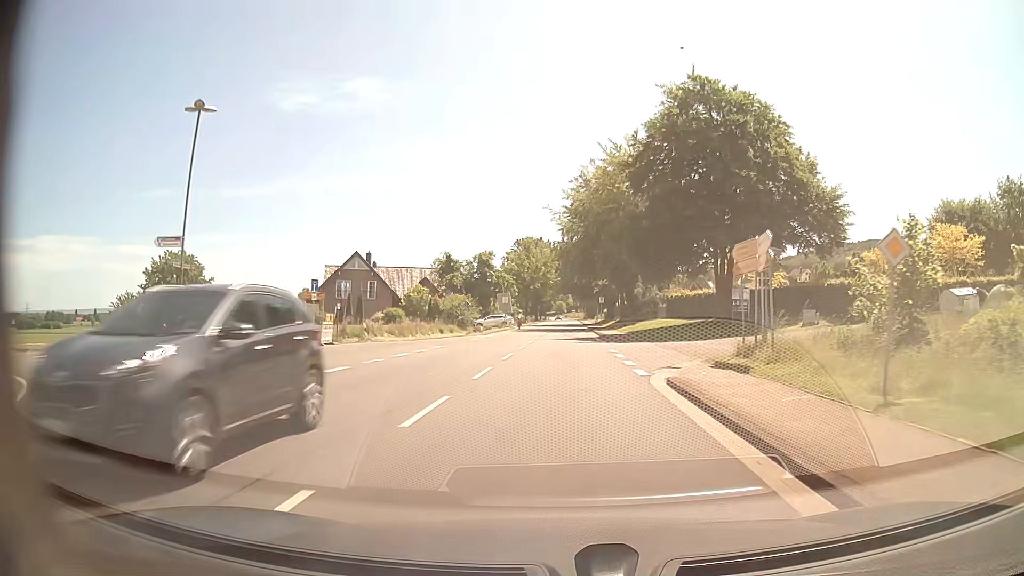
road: tertiary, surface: asphalt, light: Day
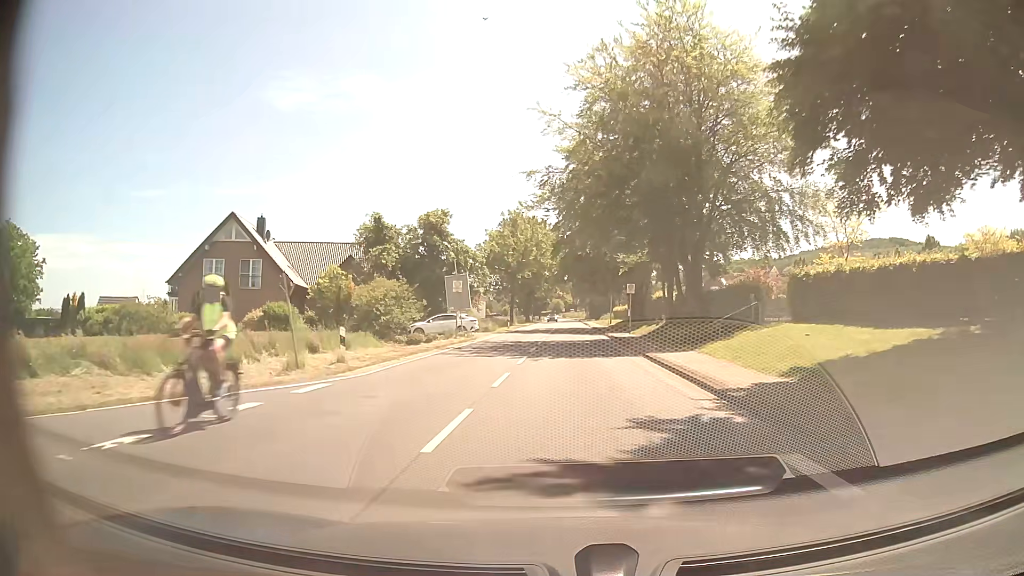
(0.0, +31.7) m; 0°
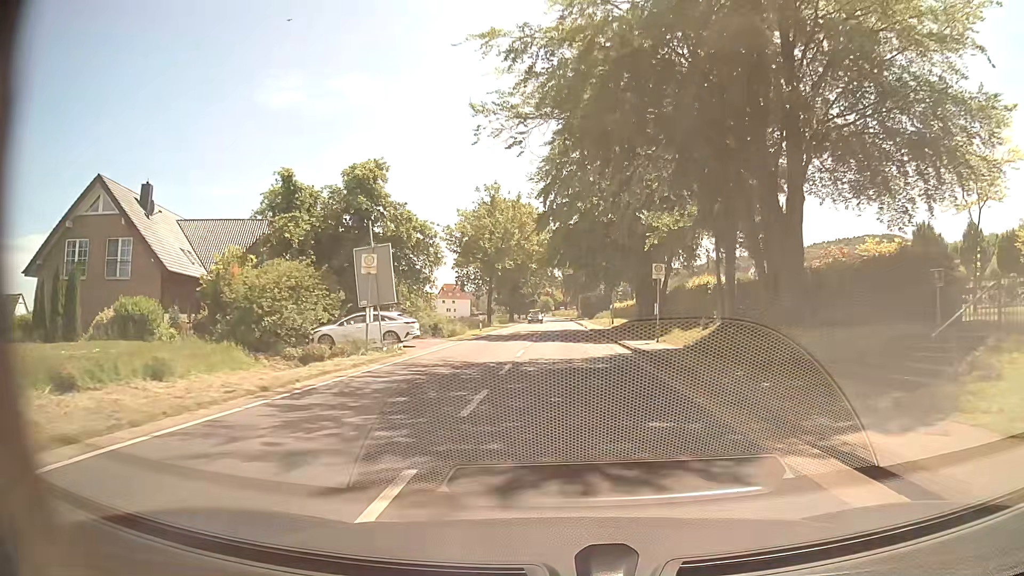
(+0.1, +15.9) m; +1°
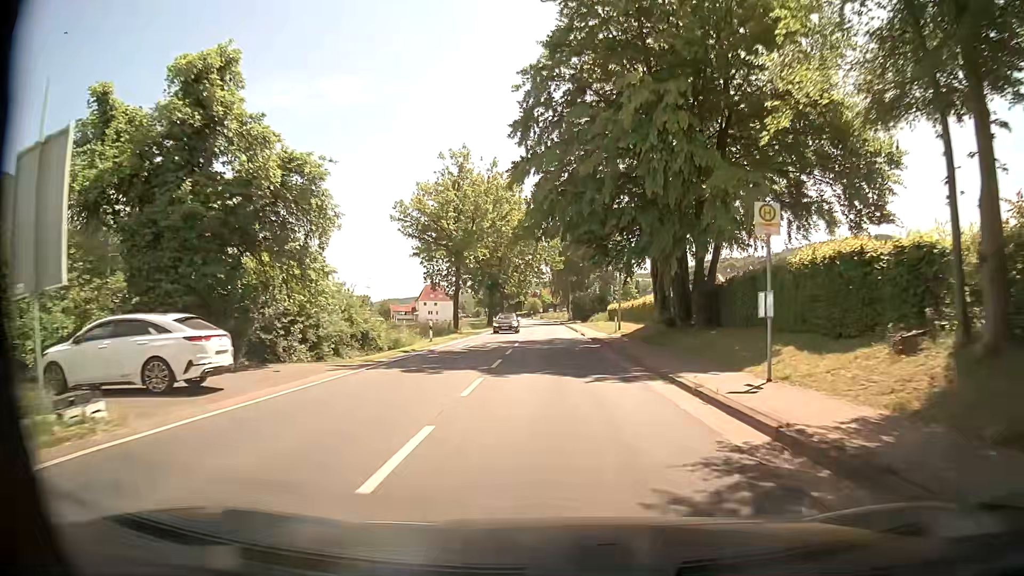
(+0.1, +15.9) m; 0°
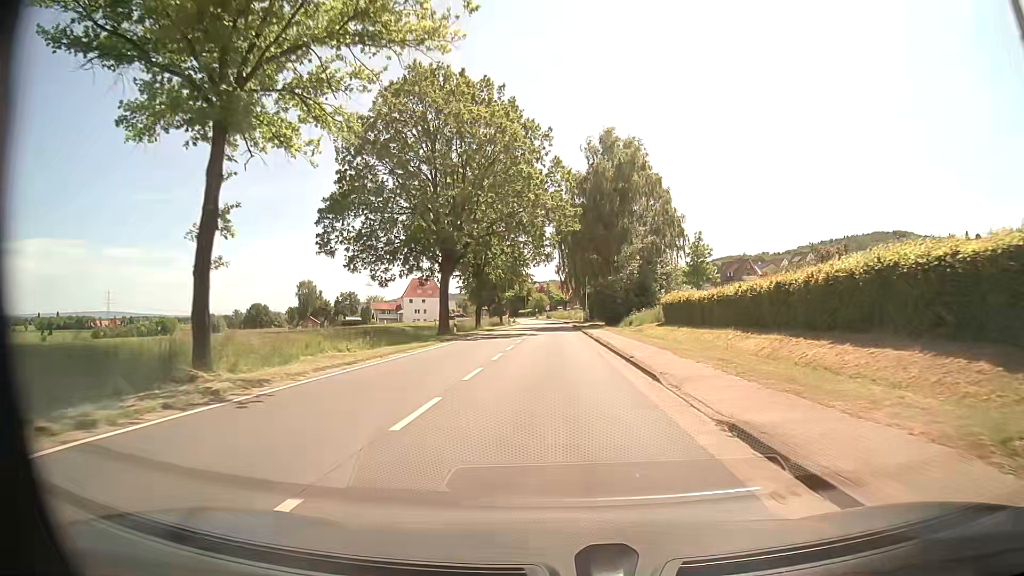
(+0.1, +39.8) m; -1°
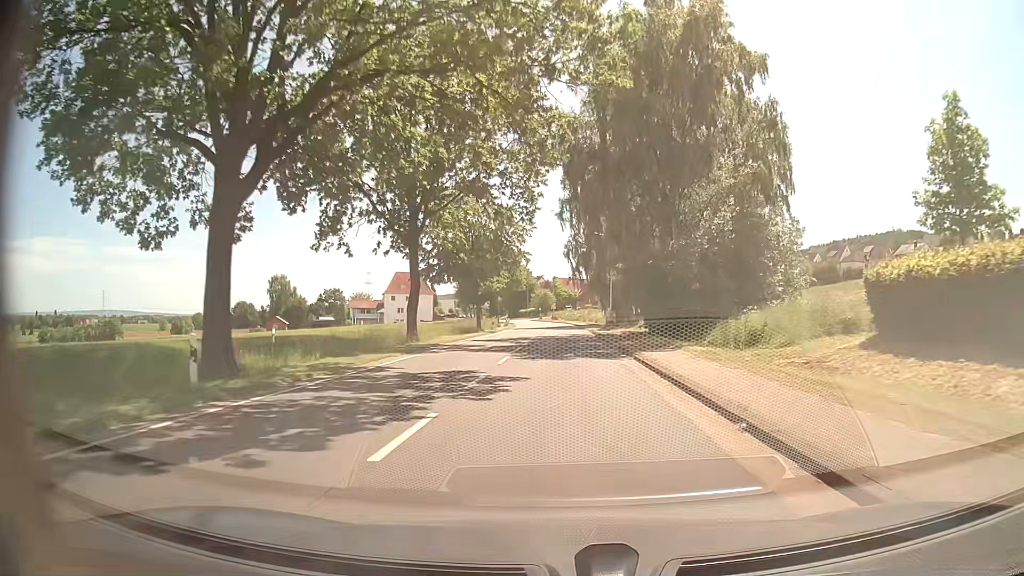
(0.0, +31.9) m; 0°
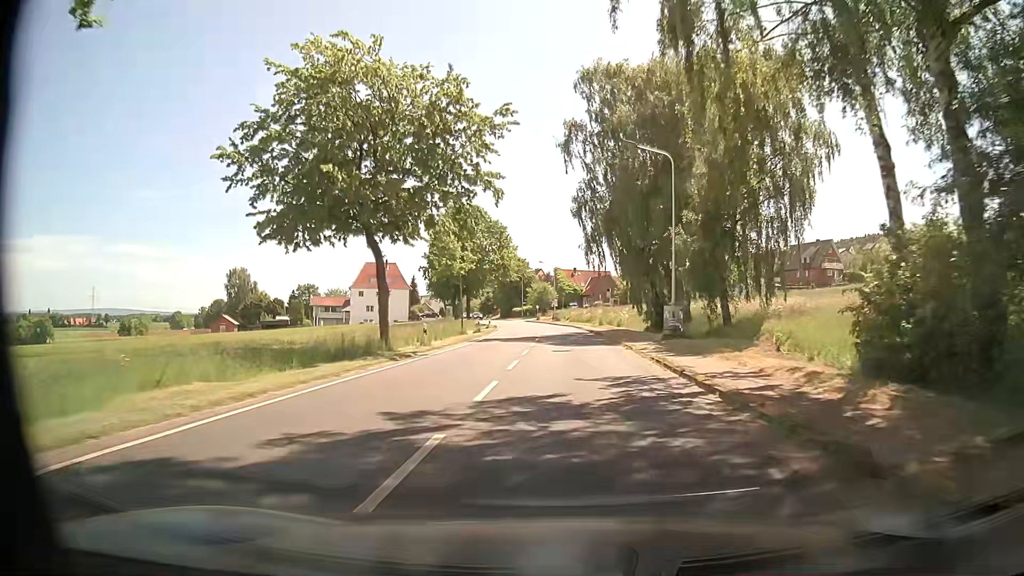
(-0.2, +31.9) m; 0°
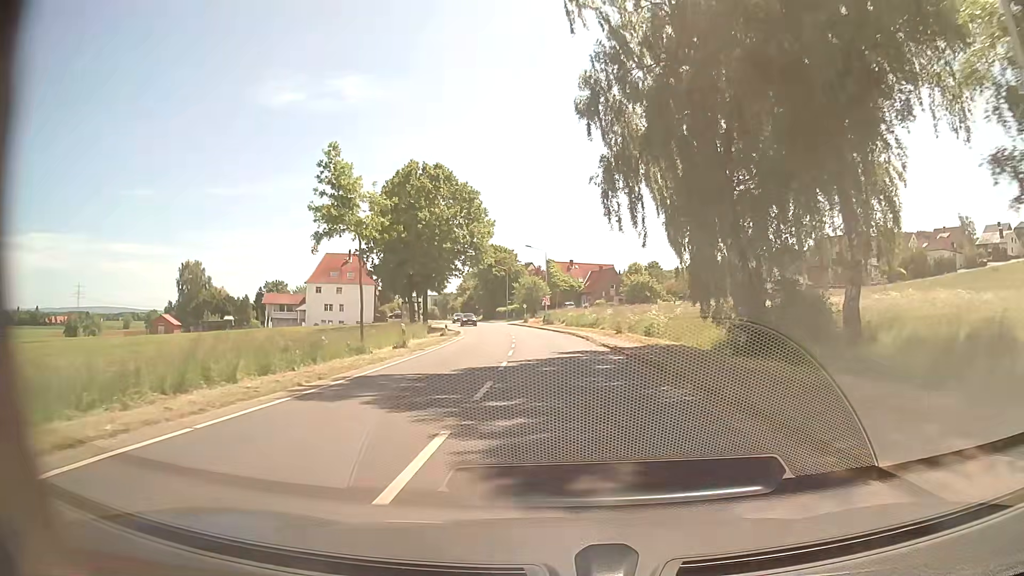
(-0.1, +23.9) m; 0°
(0, +10) (0, +20) (0, +30) (-1, +40) (-2, +50) (-3, +60) (-5, +70) (-6, +80) (-8, +89) (-10, +99) m
